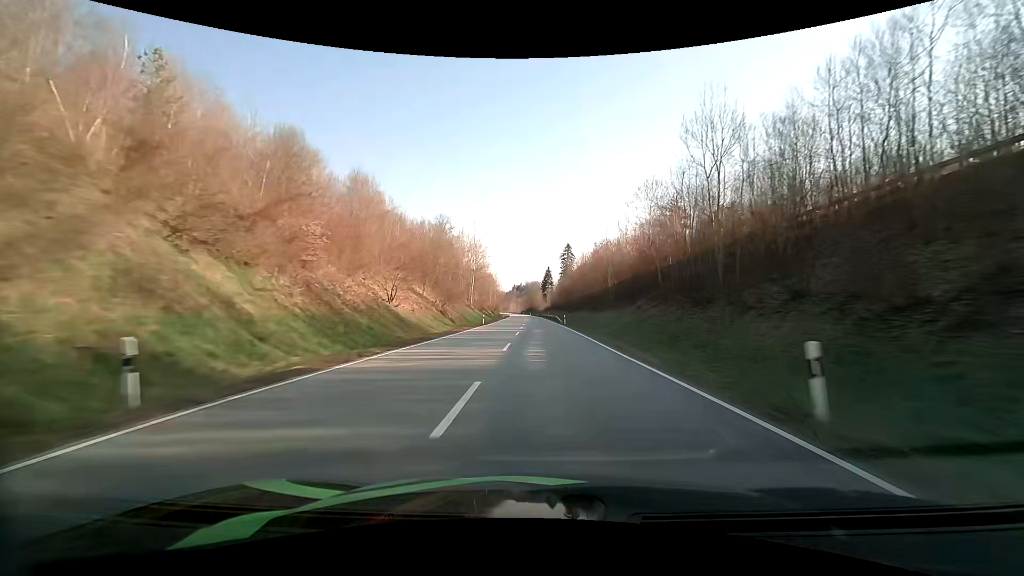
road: primary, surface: asphalt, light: Day
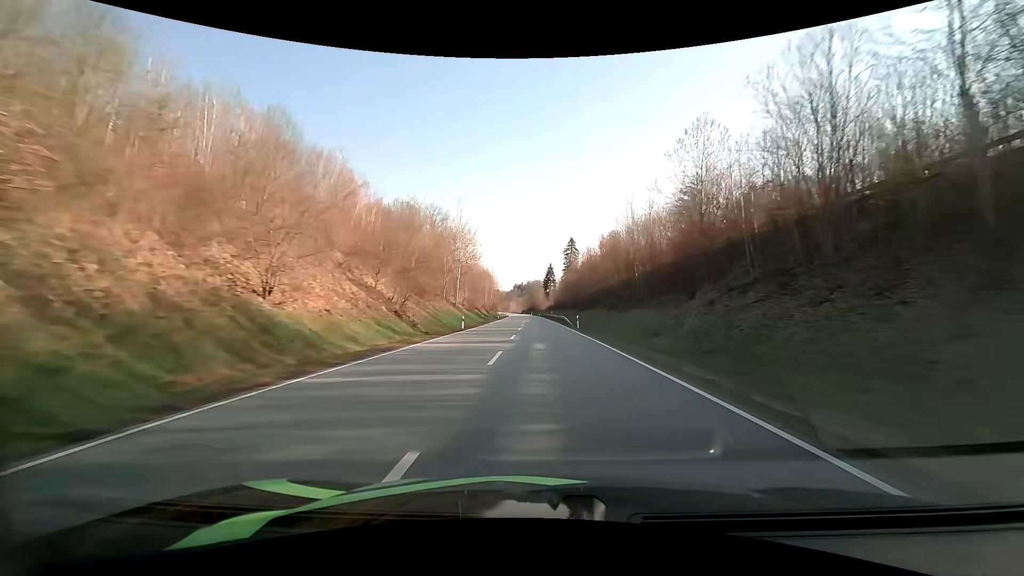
(0.0, +16.7) m; 0°
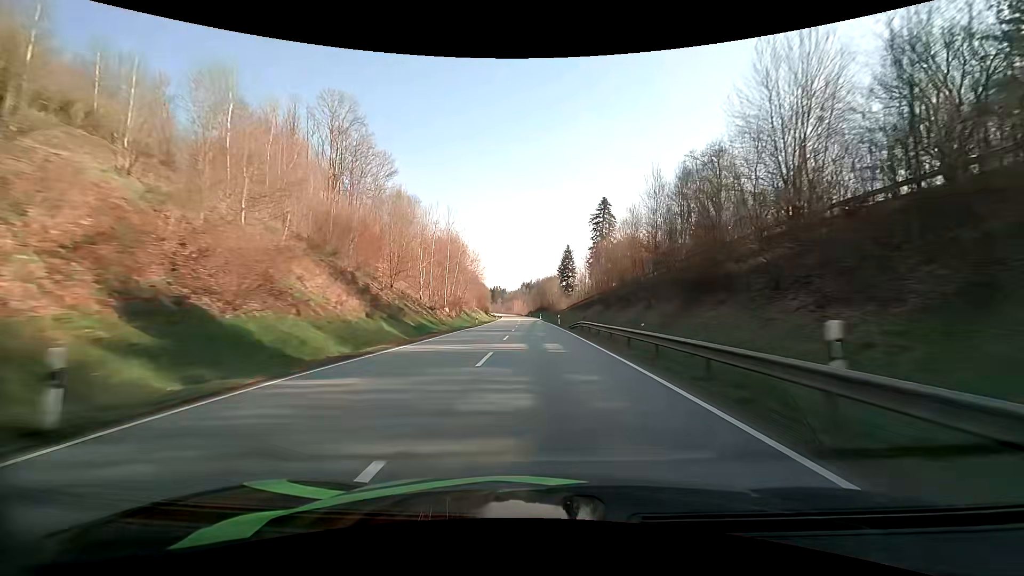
(-0.9, +83.6) m; -1°
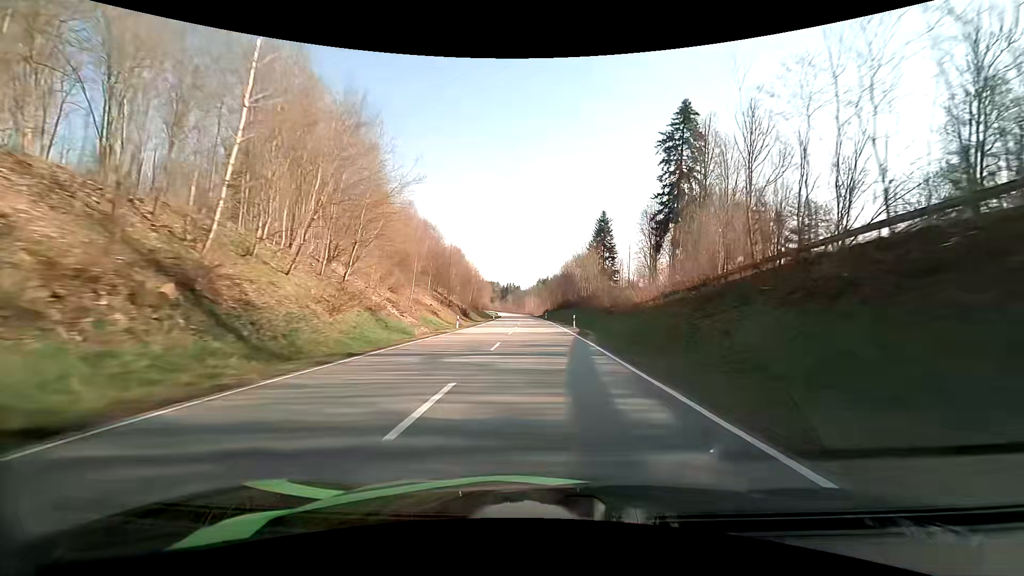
(-1.1, +66.5) m; -2°
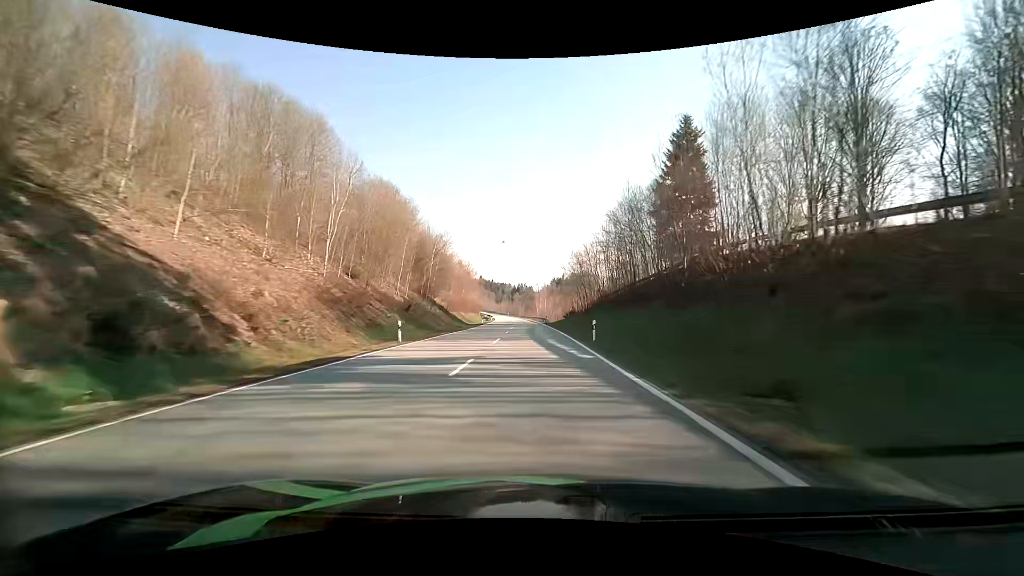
(-0.7, +66.1) m; -1°
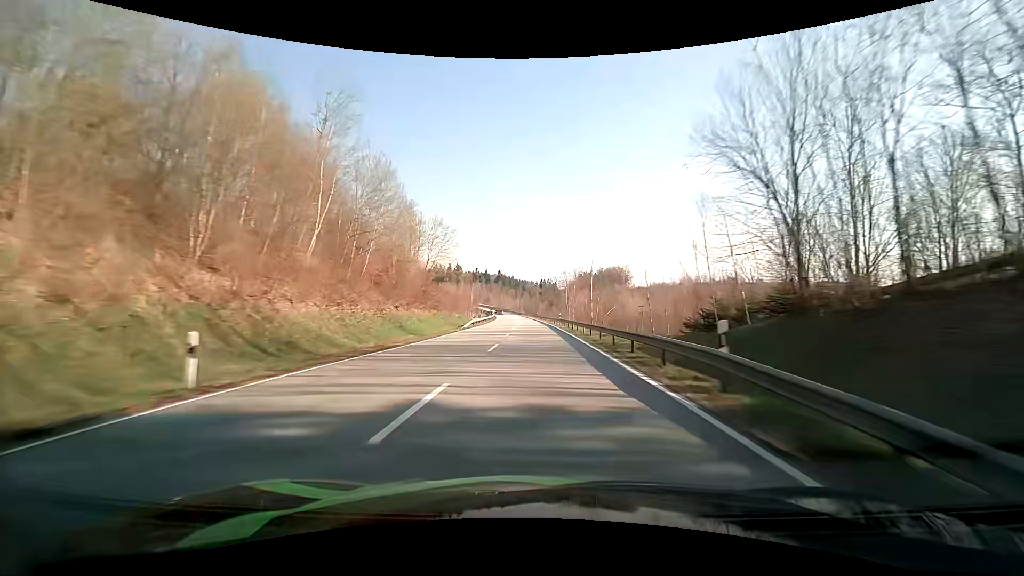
(-1.6, +65.2) m; -3°
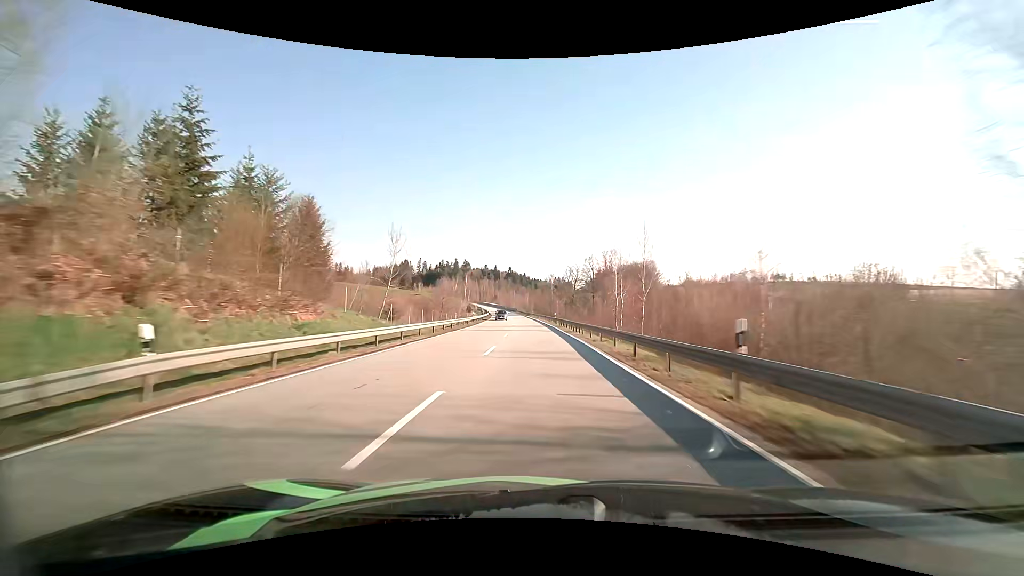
(-0.6, +48.5) m; -2°
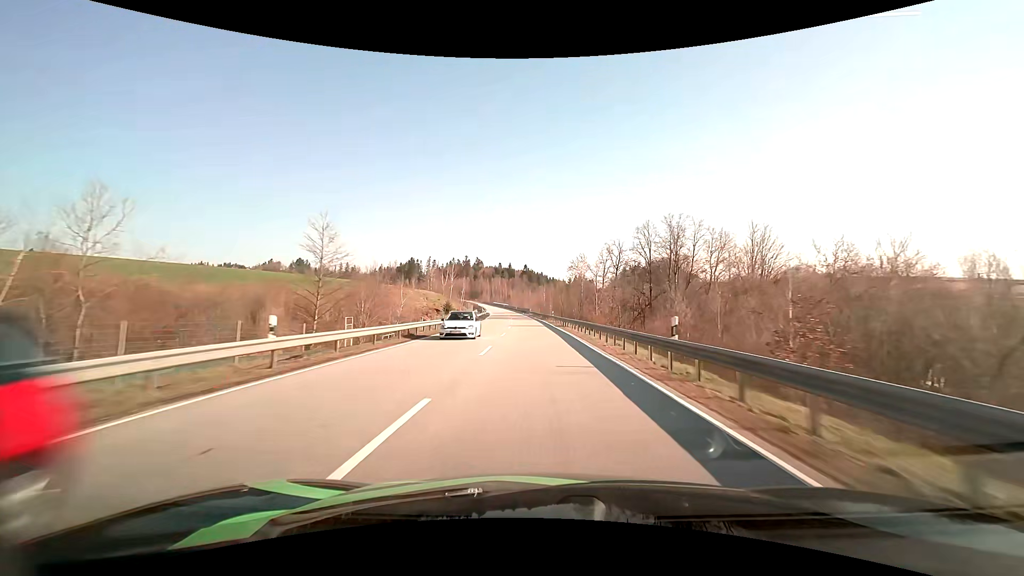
(-0.7, +48.5) m; -2°
(0, +10) (0, +20) (0, +30) (-1, +40) (-1, +50) (-1, +60) (-2, +70) (-3, +80) (-3, +90) (-4, +100) m
